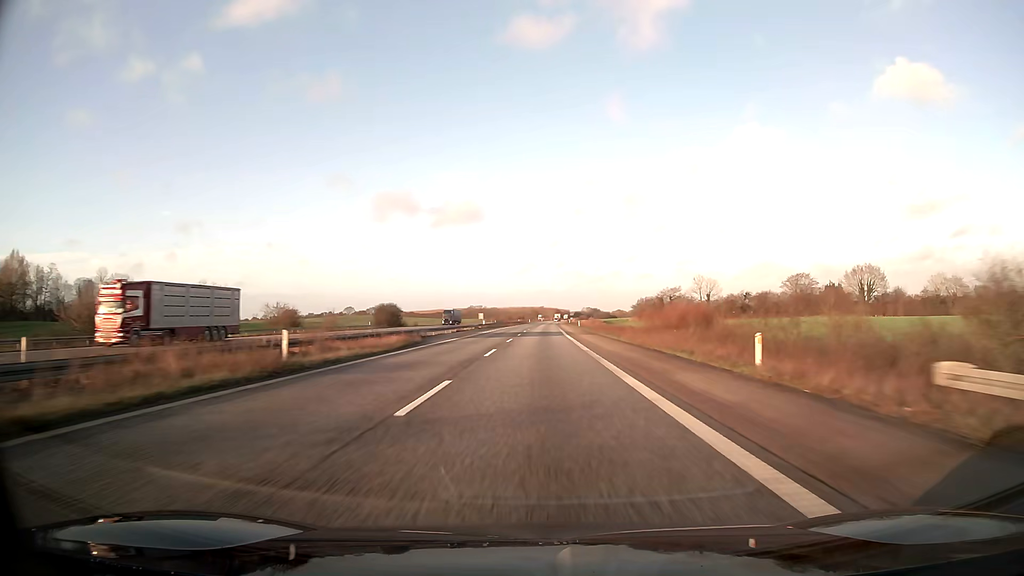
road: motorway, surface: asphalt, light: Day
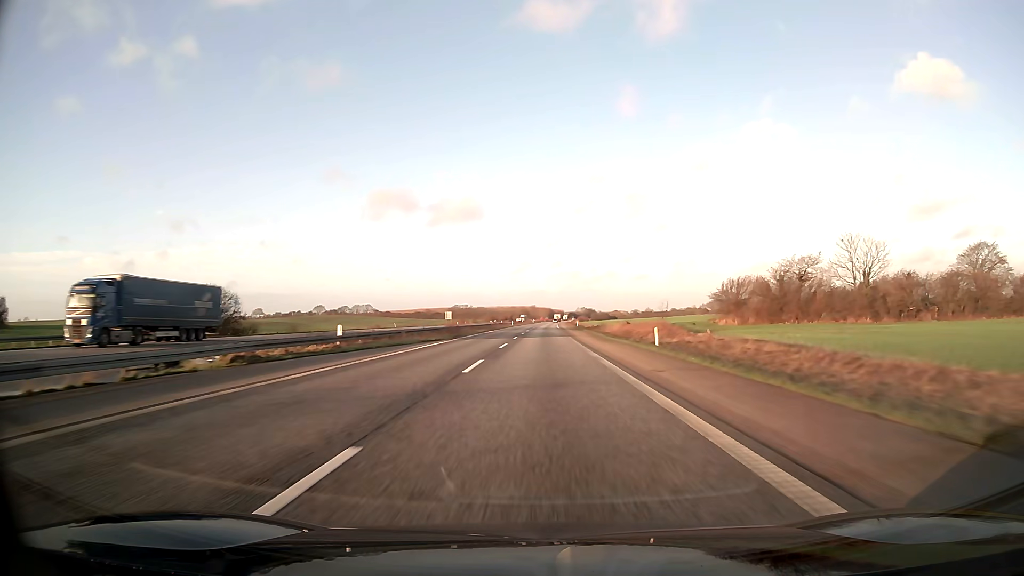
(+0.4, +82.5) m; +1°
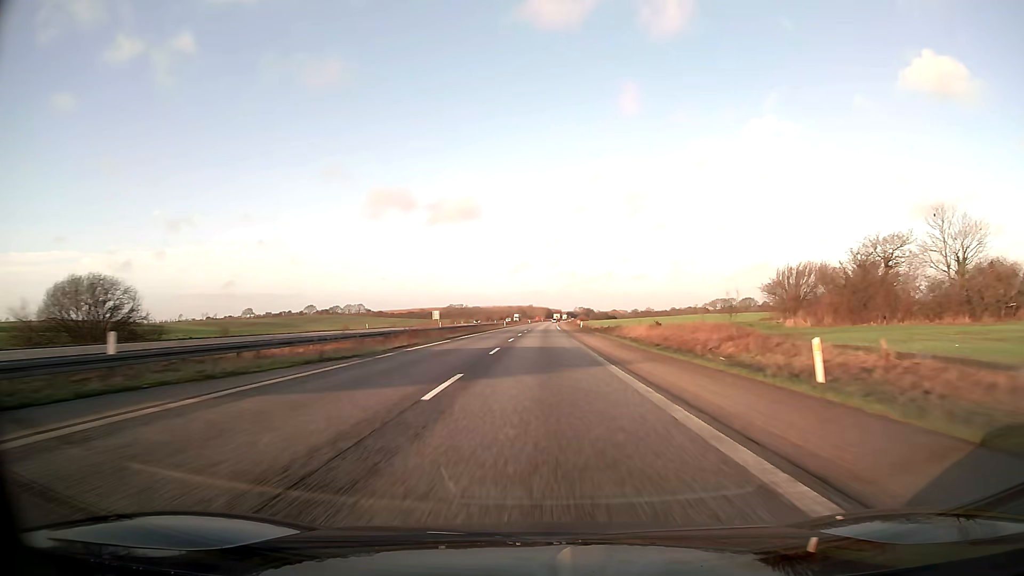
(0.0, +20.6) m; 0°
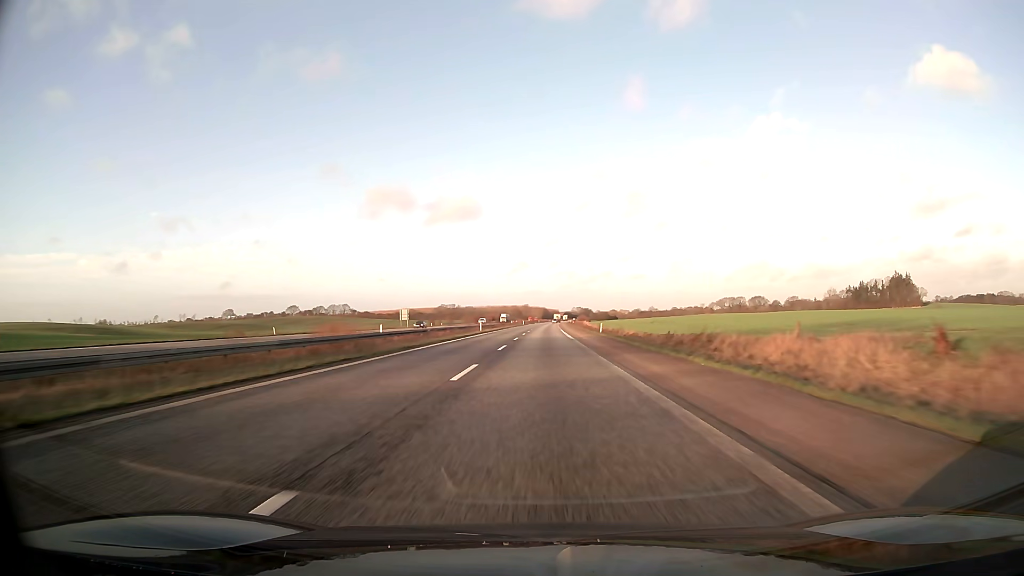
(+0.1, +41.3) m; 0°
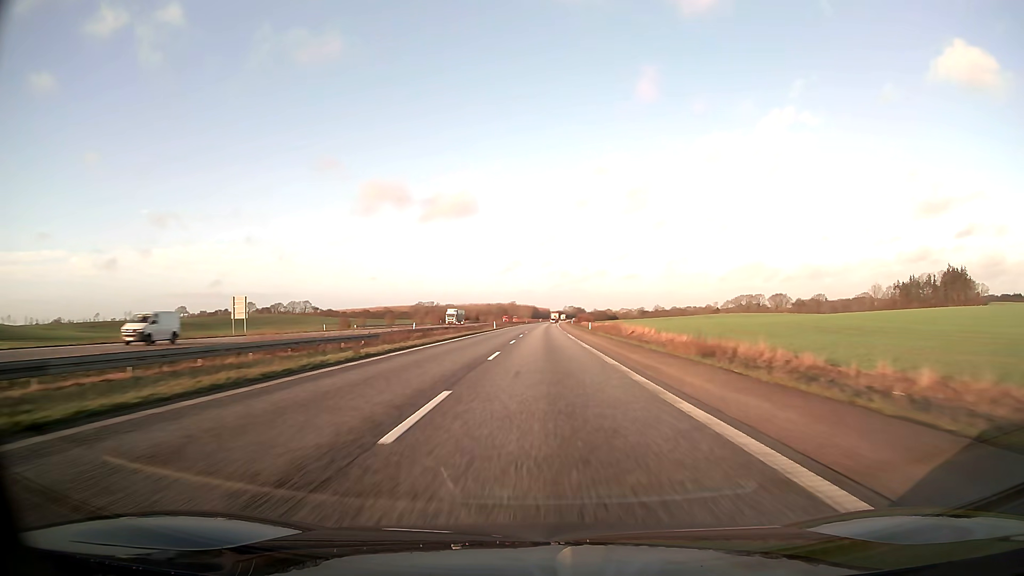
(+0.5, +82.5) m; +1°
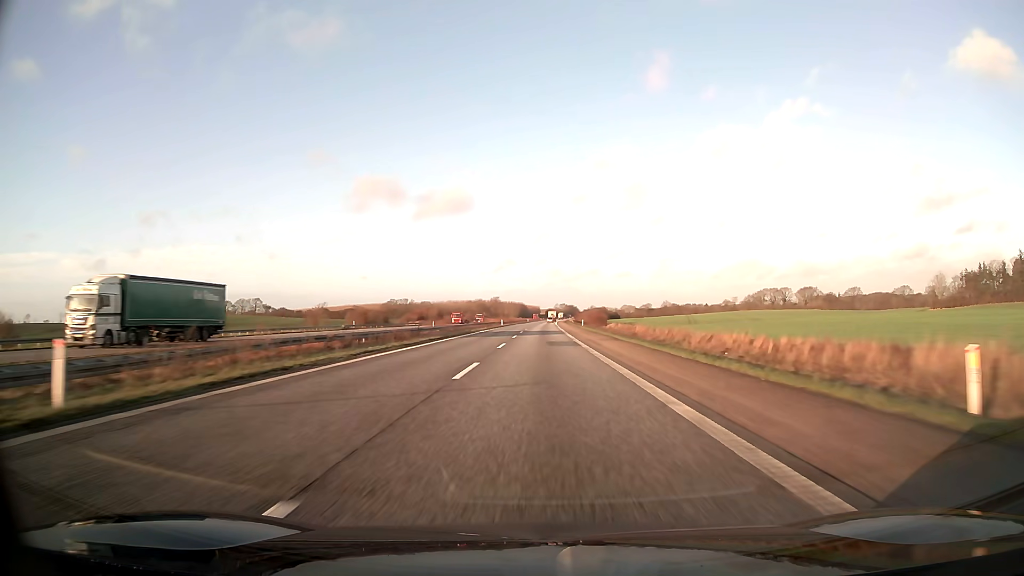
(+0.8, +82.4) m; +1°
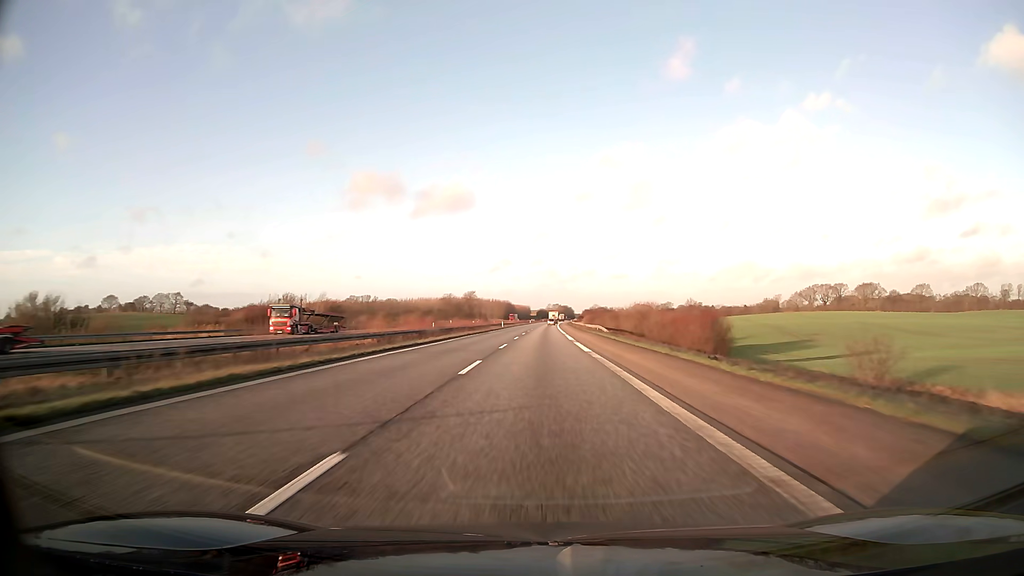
(+0.8, +103.1) m; +1°
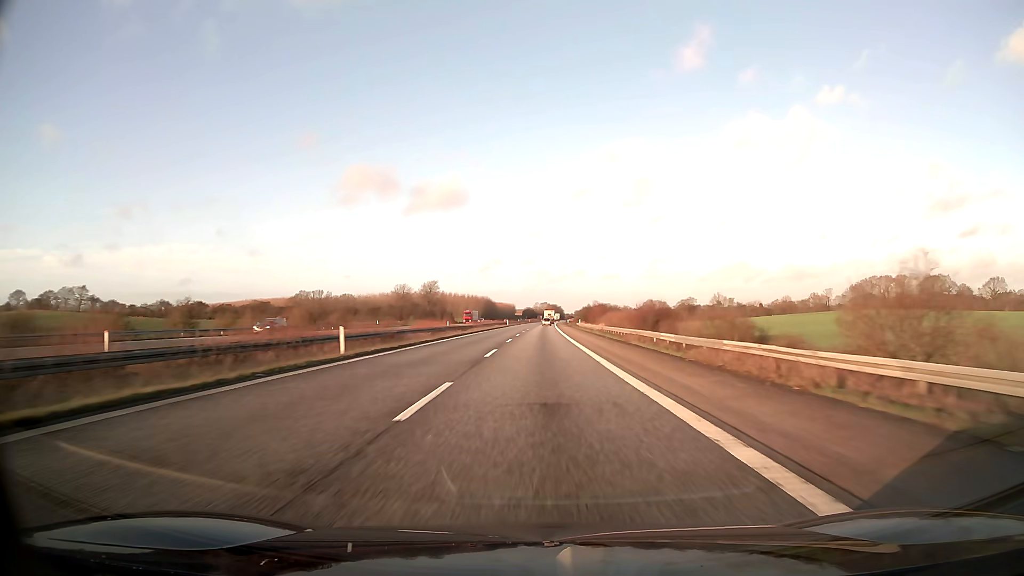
(+0.6, +82.5) m; +1°
(0, +10) (0, +20) (0, +30) (0, +40) (0, +50) (0, +60) (0, +70) (0, +80) (0, +90) (0, +100) m
